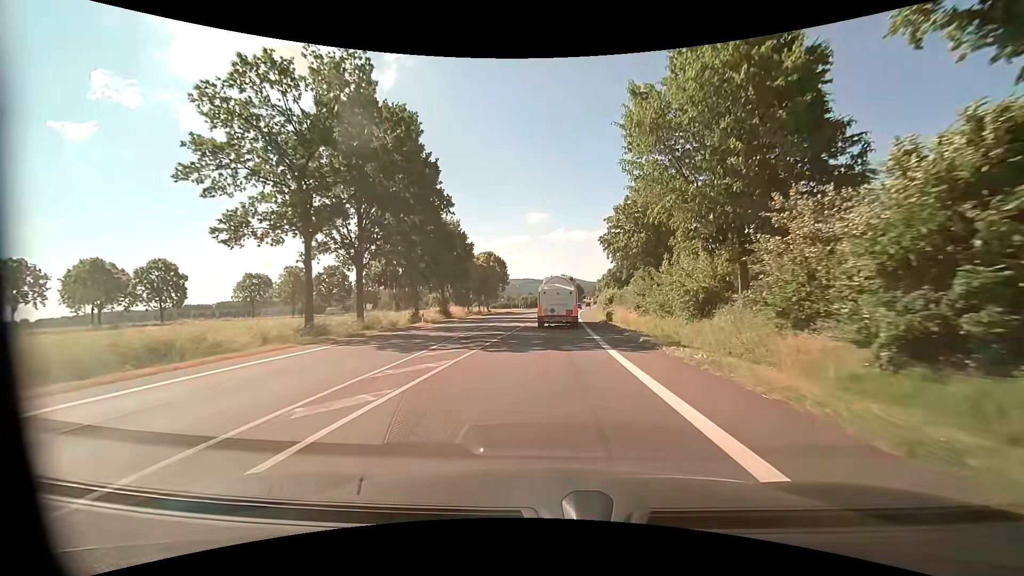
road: primary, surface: asphalt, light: Day
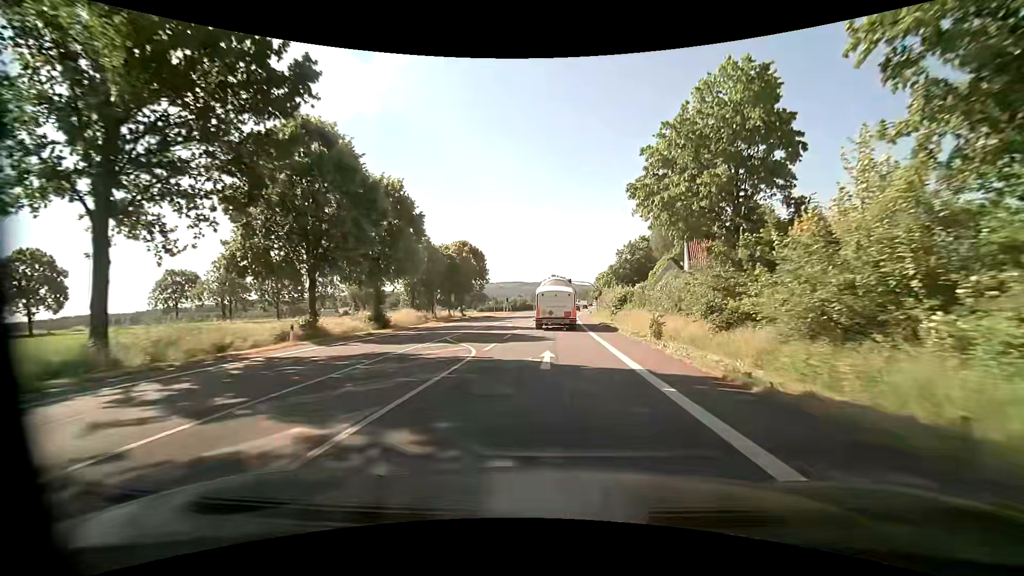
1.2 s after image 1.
(+0.2, +20.3) m; +1°
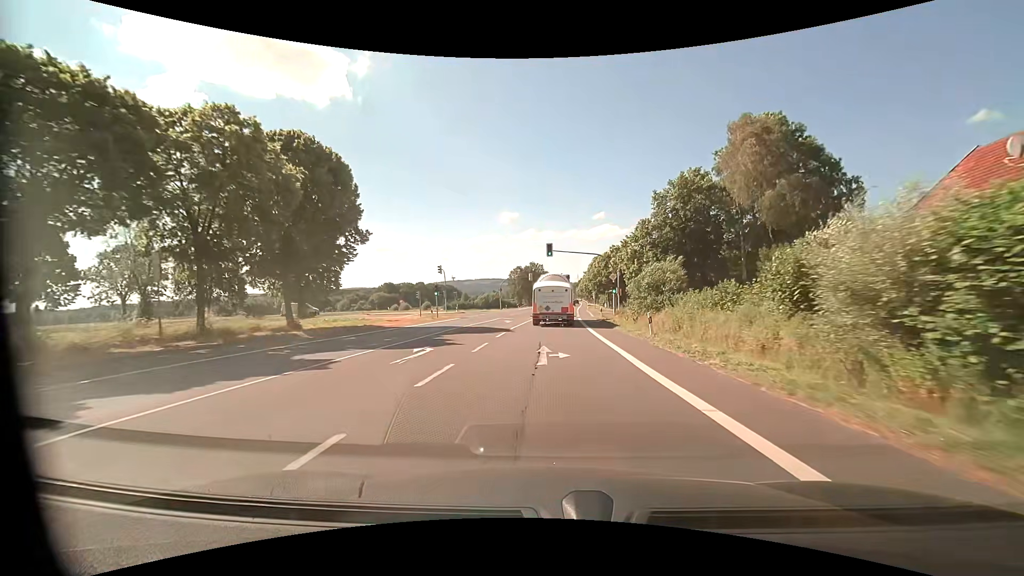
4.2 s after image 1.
(+1.0, +50.1) m; +2°
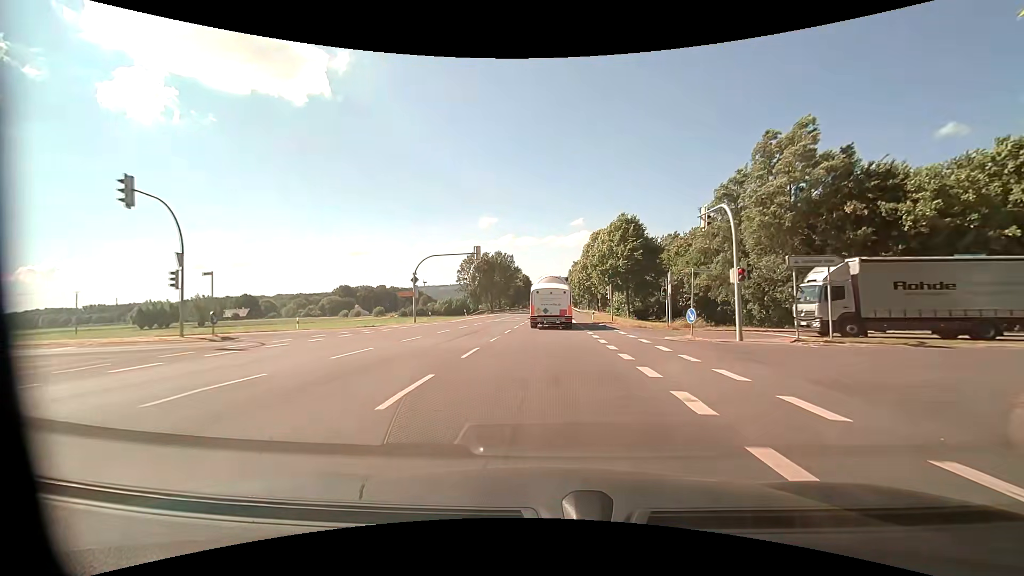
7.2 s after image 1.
(+1.1, +48.8) m; +3°
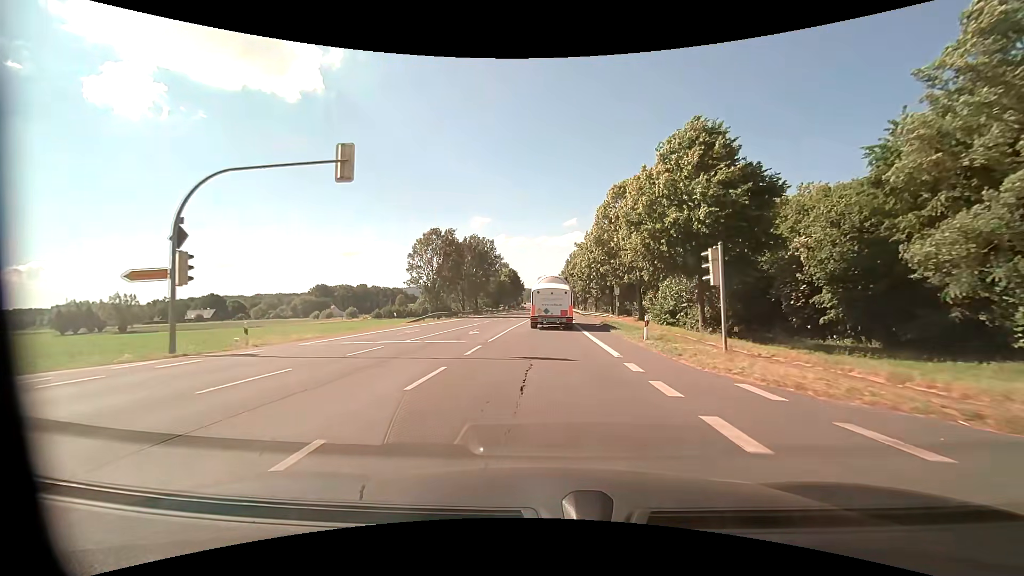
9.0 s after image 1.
(+0.2, +28.7) m; +1°
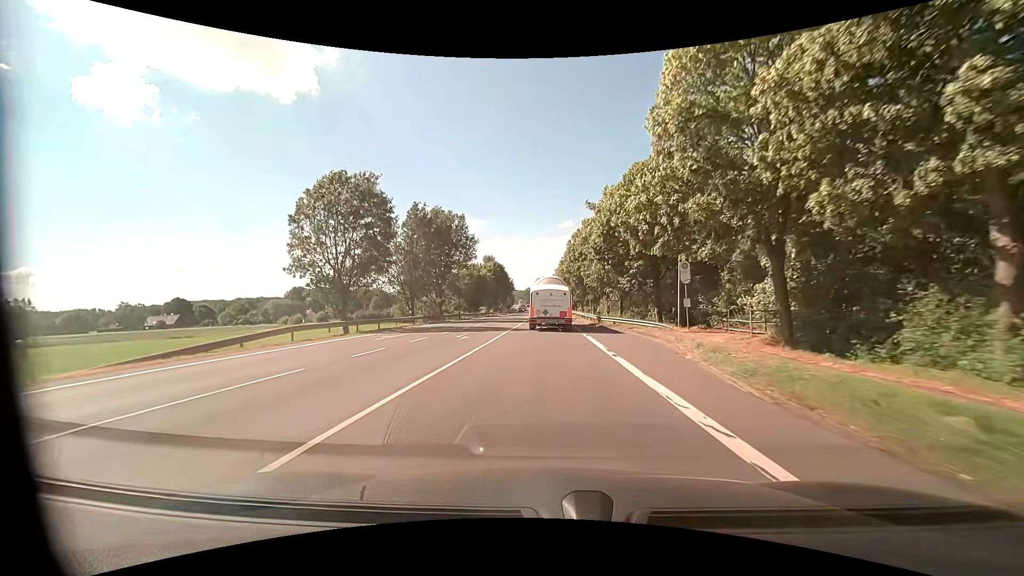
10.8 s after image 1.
(+0.3, +28.1) m; +1°
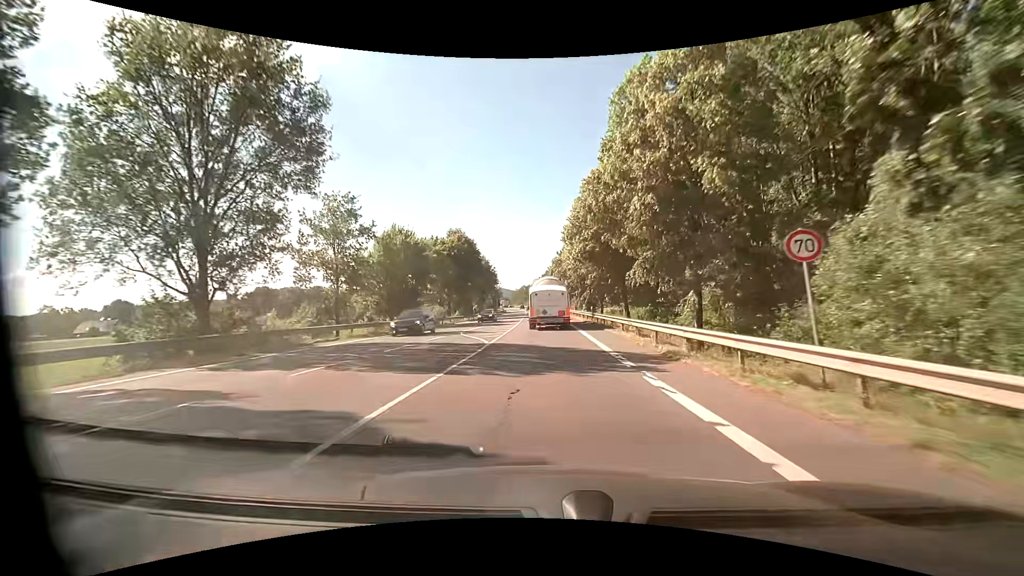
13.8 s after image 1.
(-0.1, +46.1) m; 0°
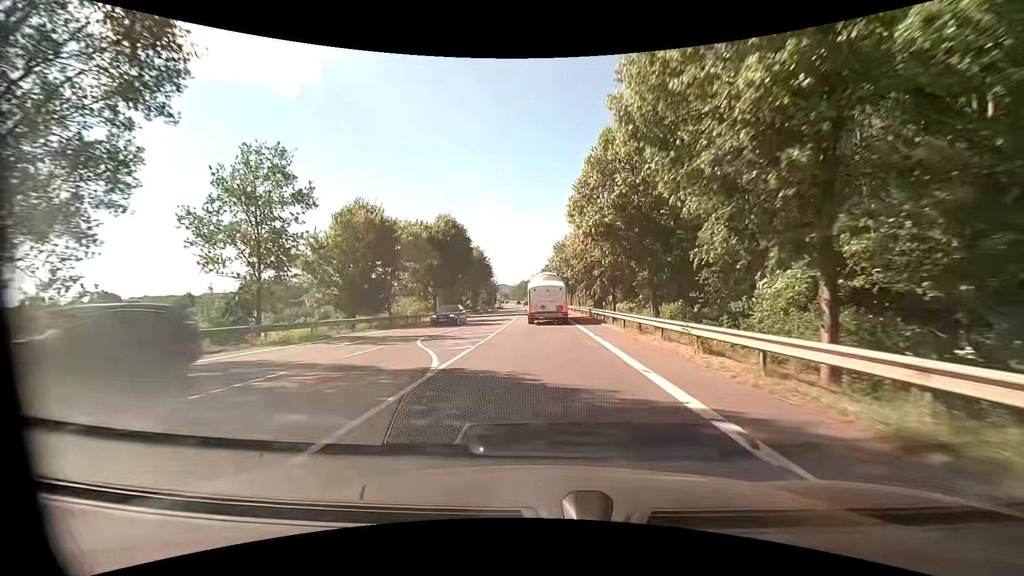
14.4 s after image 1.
(-0.1, +9.3) m; -1°
(0, +10) (0, +20) (0, +30) (0, +40) (0, +50) (-1, +60) (-1, +70) (-1, +80) (-1, +90) (-2, +100) m
